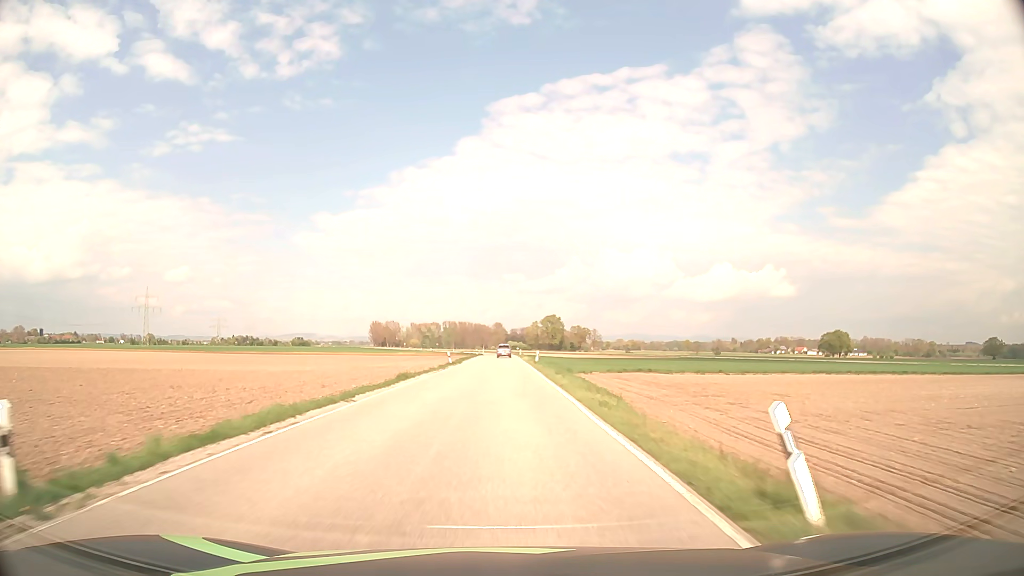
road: secondary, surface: asphalt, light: Day
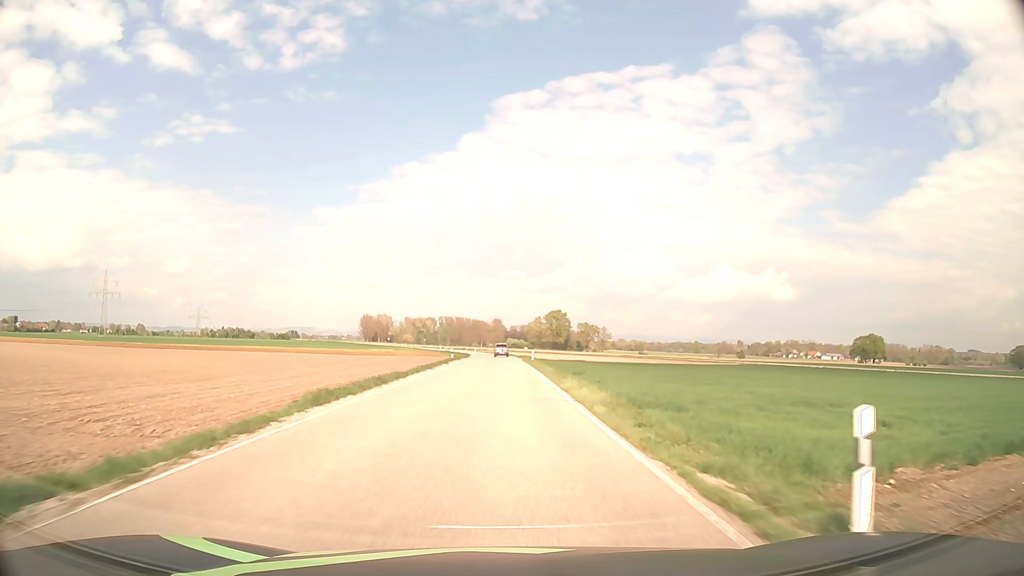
(-0.3, +50.0) m; 0°
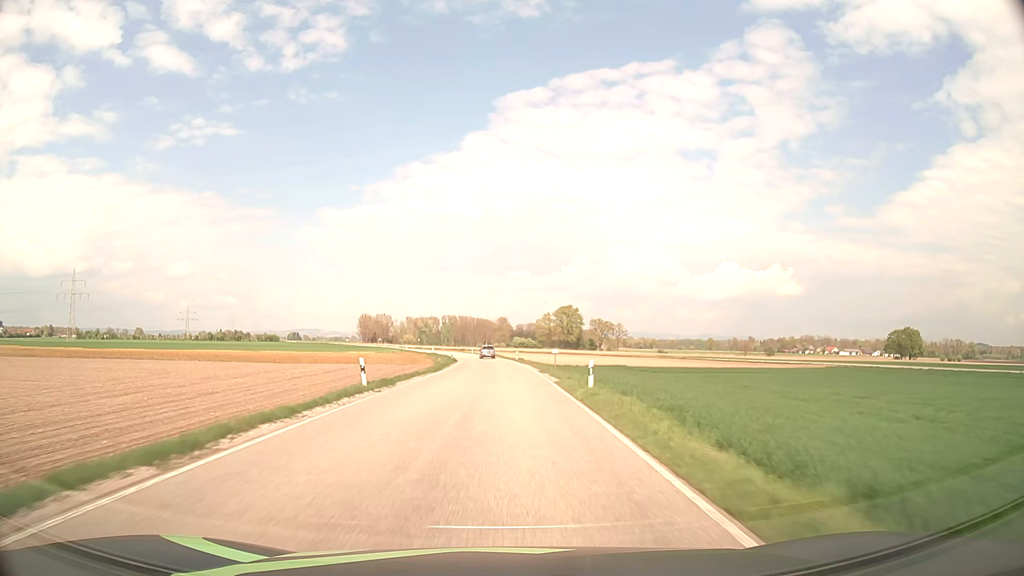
(0.0, +37.6) m; 0°
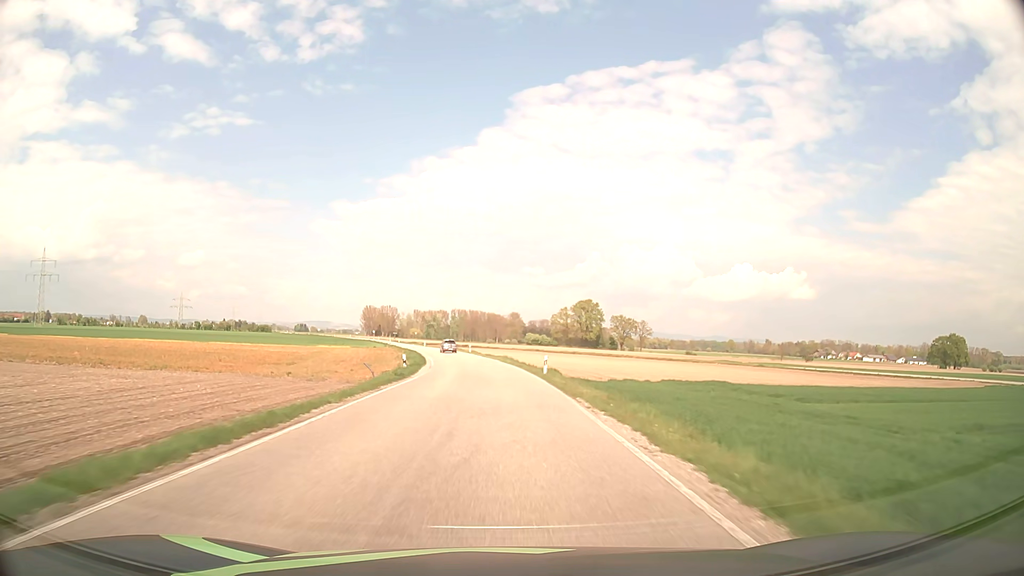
(-0.2, +37.7) m; -1°
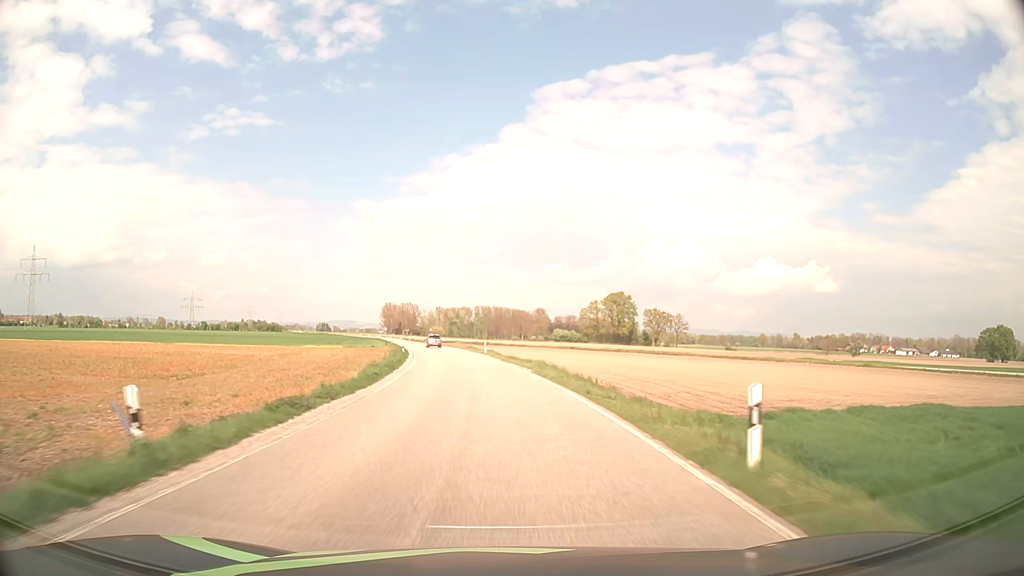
(-0.3, +25.2) m; -2°
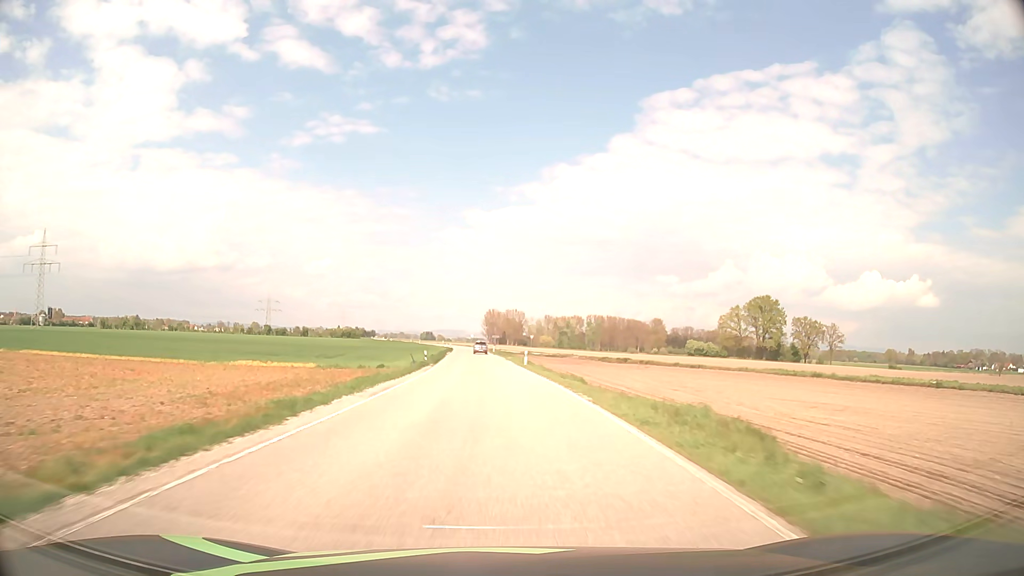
(-4.9, +62.4) m; -9°
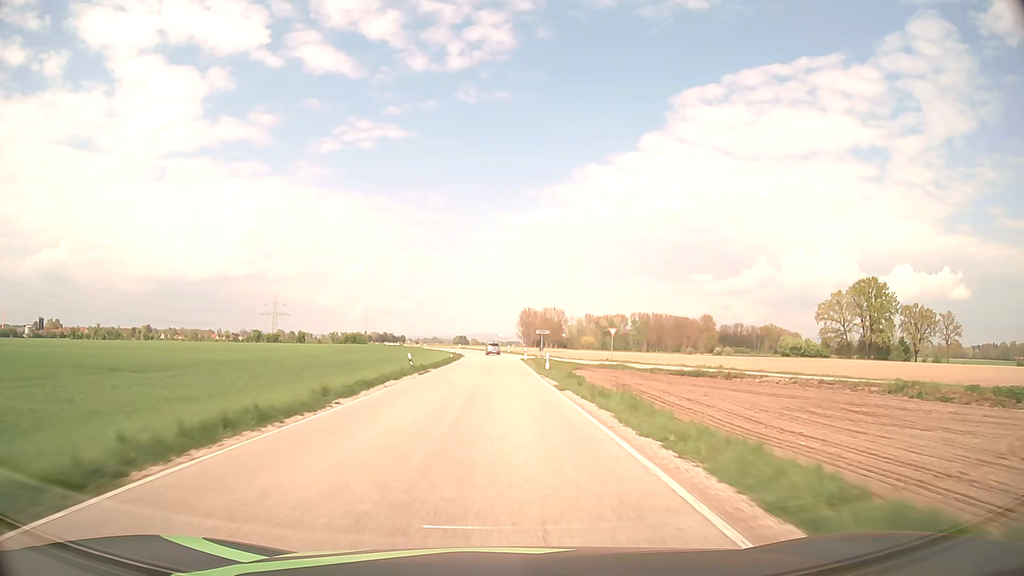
(-2.0, +62.4) m; -3°
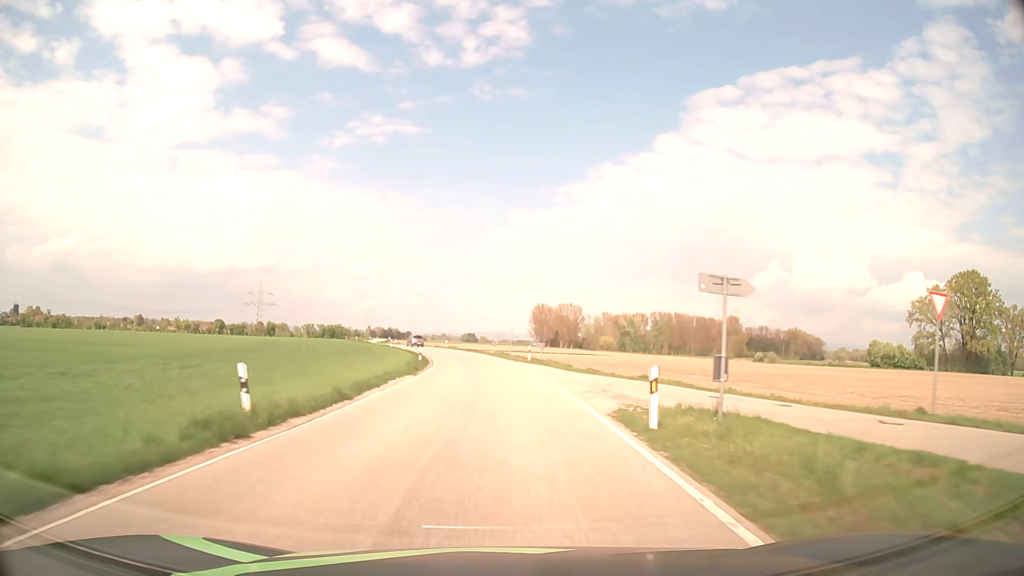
(-0.6, +49.9) m; -1°
(0, +10) (0, +20) (0, +30) (-1, +40) (-2, +50) (-3, +60) (-5, +70) (-8, +79) (-11, +89) (-14, +98) m
